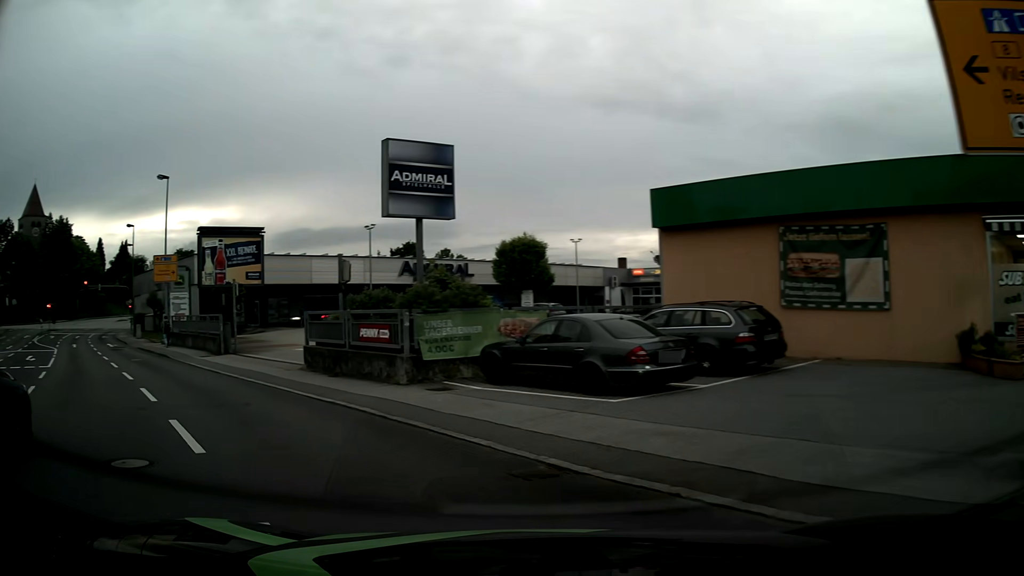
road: tertiary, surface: asphalt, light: Day
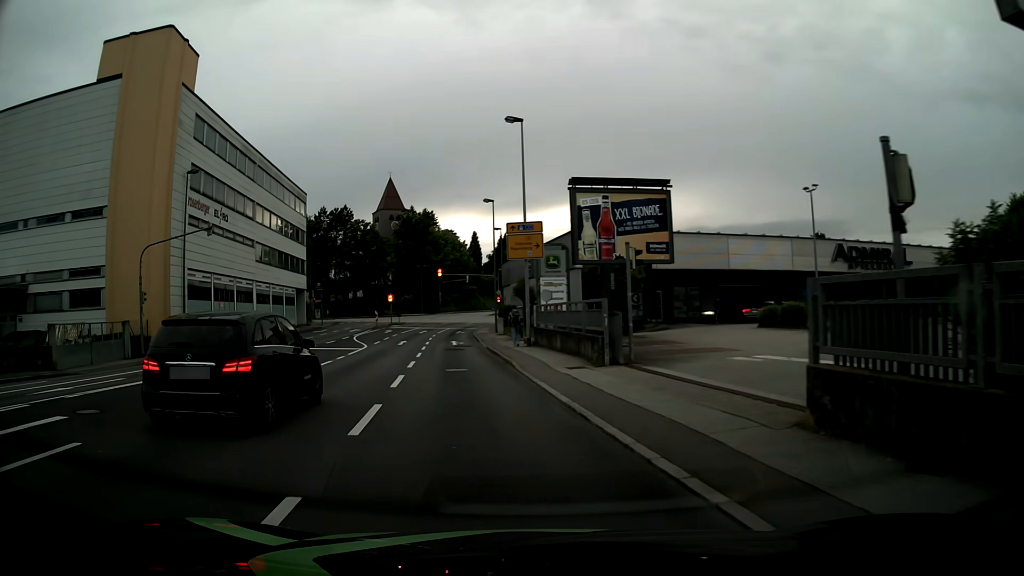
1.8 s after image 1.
(-4.1, +11.3) m; -33°
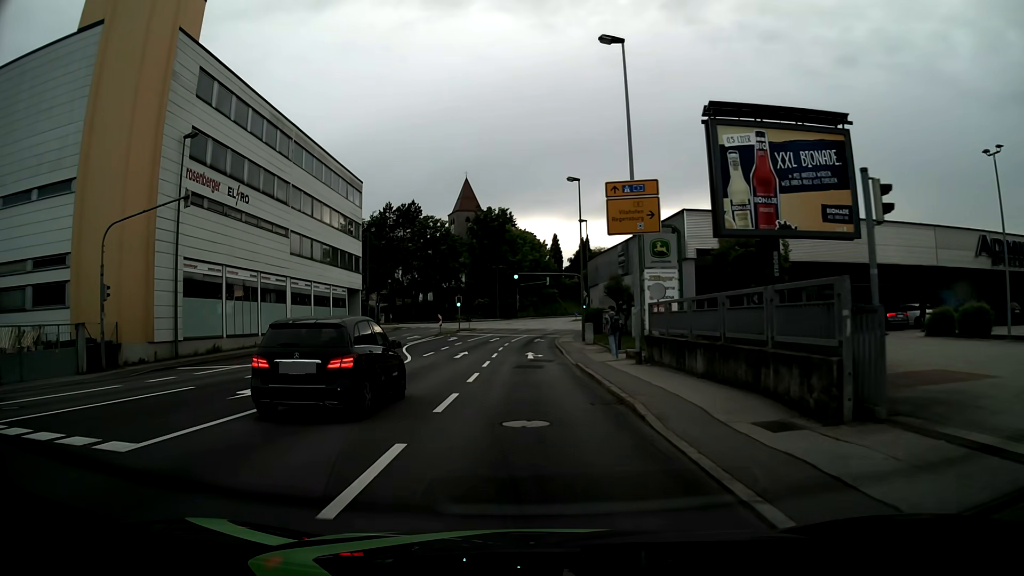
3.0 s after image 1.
(-0.8, +9.7) m; -7°
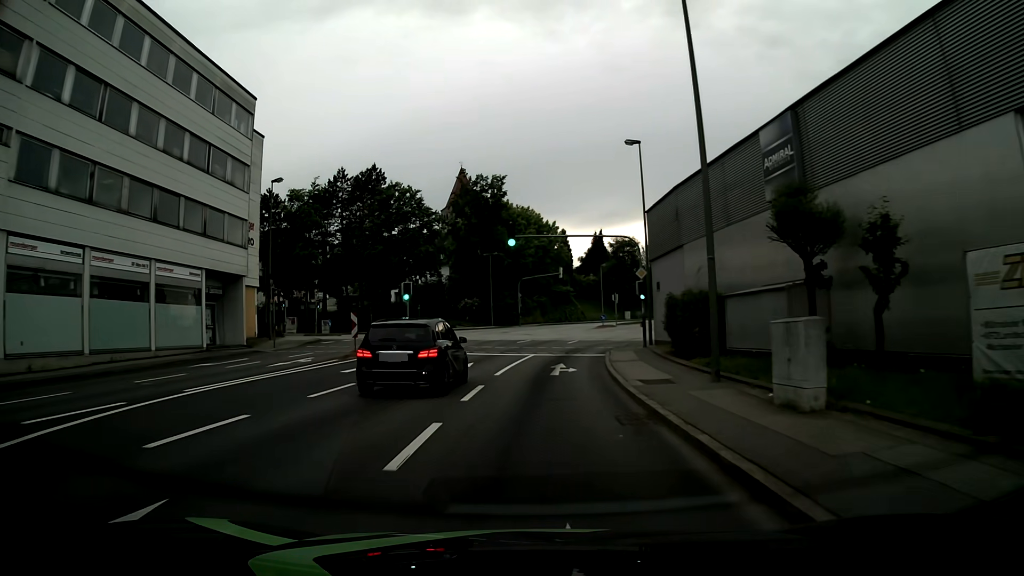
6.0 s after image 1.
(-0.2, +28.7) m; 0°
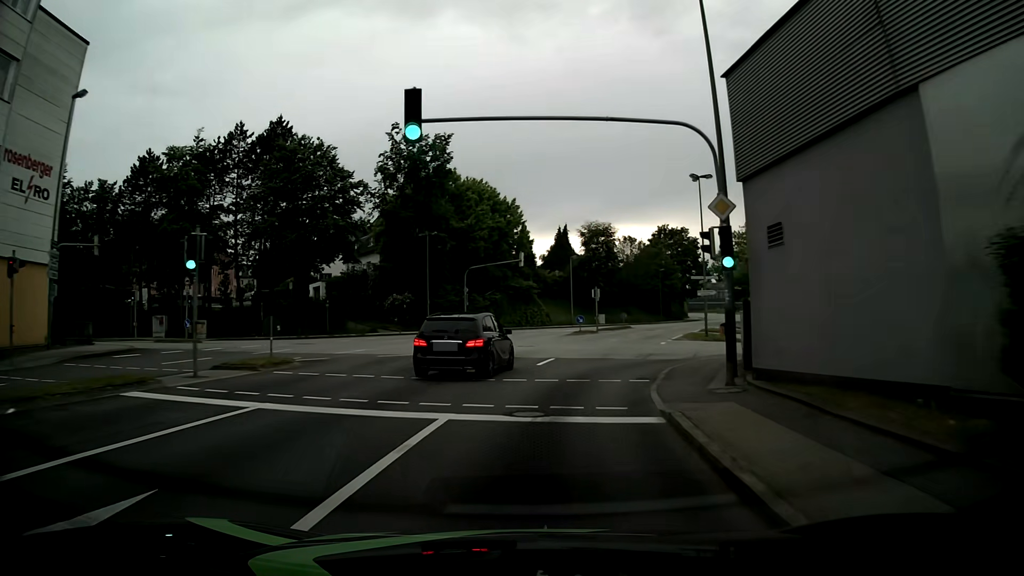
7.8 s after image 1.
(+0.3, +18.9) m; +2°
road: tertiary_link
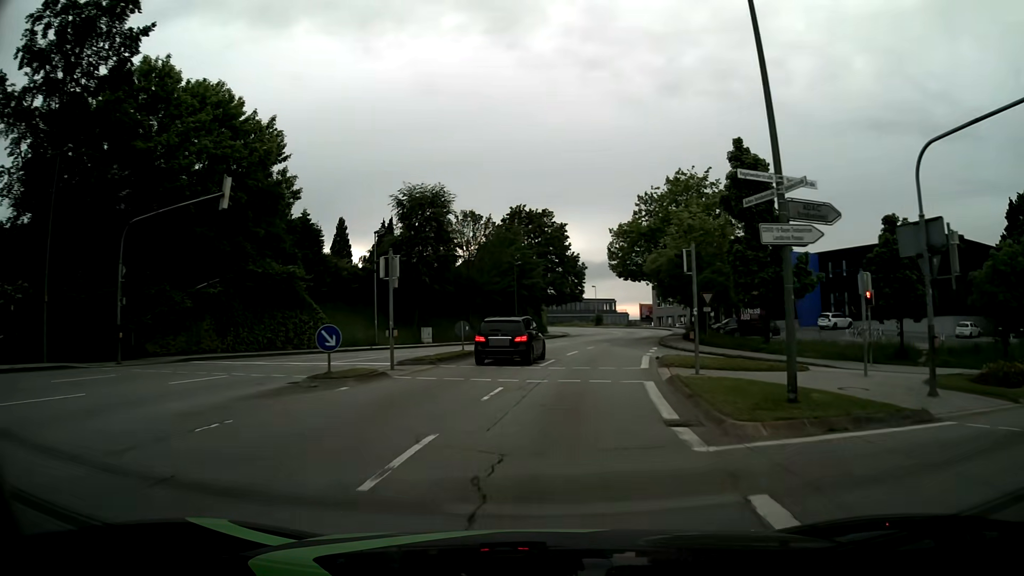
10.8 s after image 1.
(+4.6, +31.6) m; +15°
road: tertiary
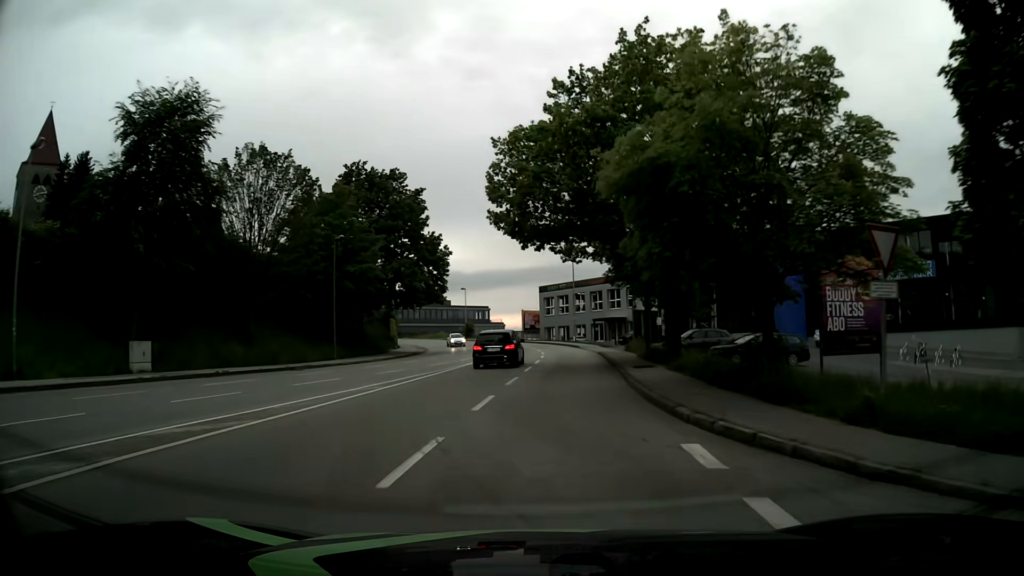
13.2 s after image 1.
(+2.5, +27.0) m; +11°
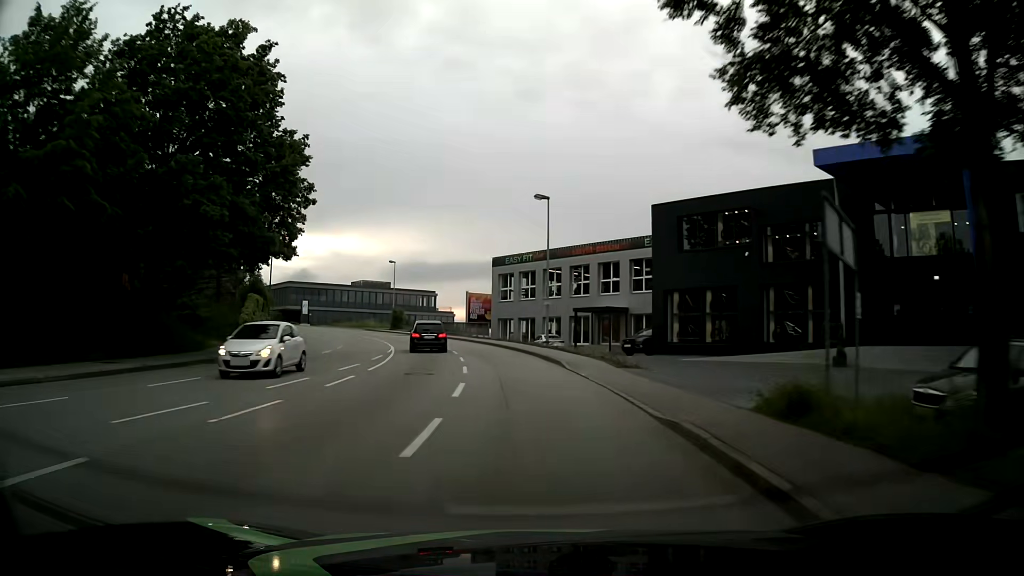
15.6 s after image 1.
(+0.9, +28.9) m; +2°
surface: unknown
(0, +10) (-1, +20) (-2, +30) (-4, +40) (-6, +49) (-10, +59) (-14, +68) (-19, +76) (-26, +84) (-33, +91) m
